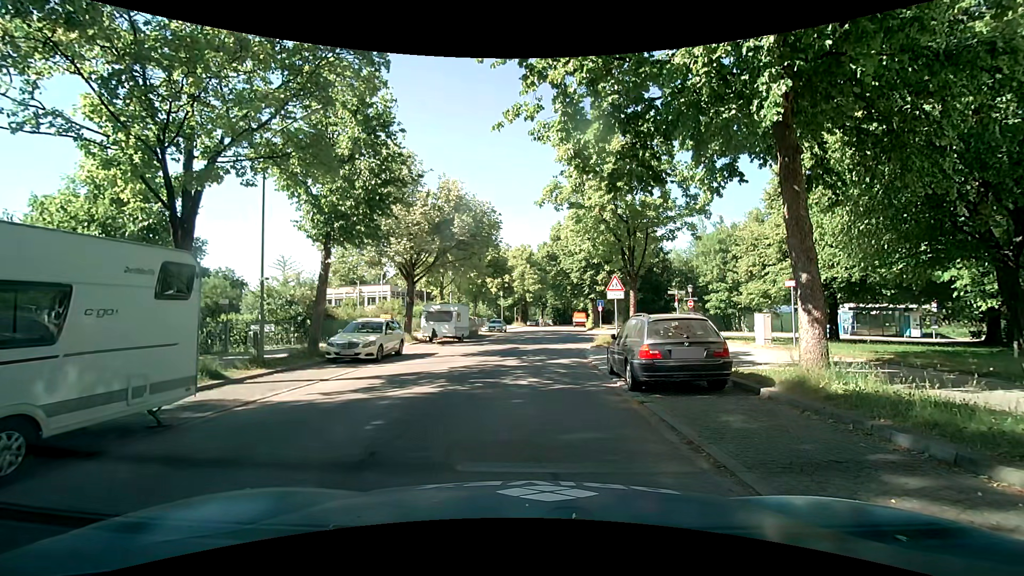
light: Day
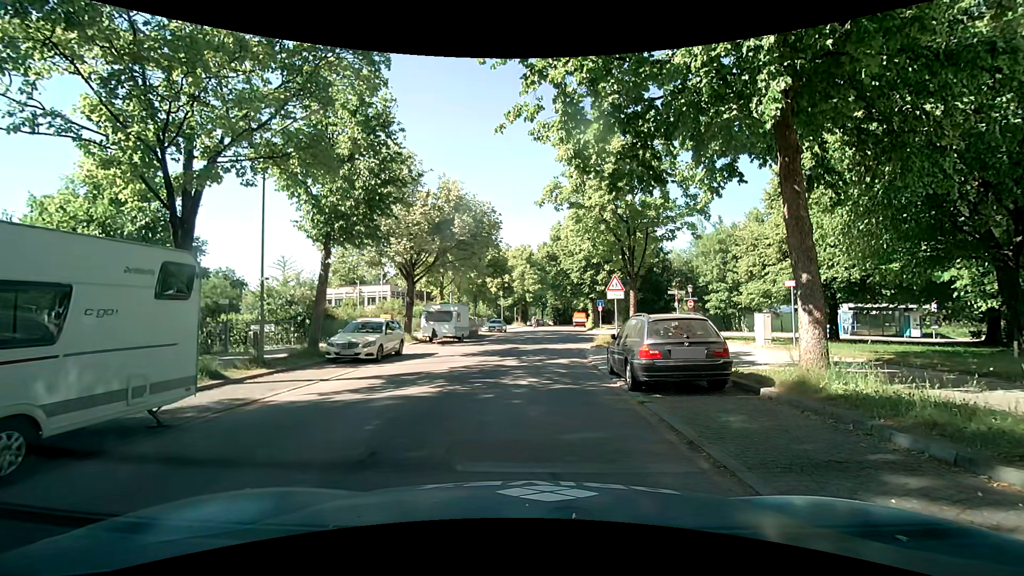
(0.0, 0.0) m; 0°
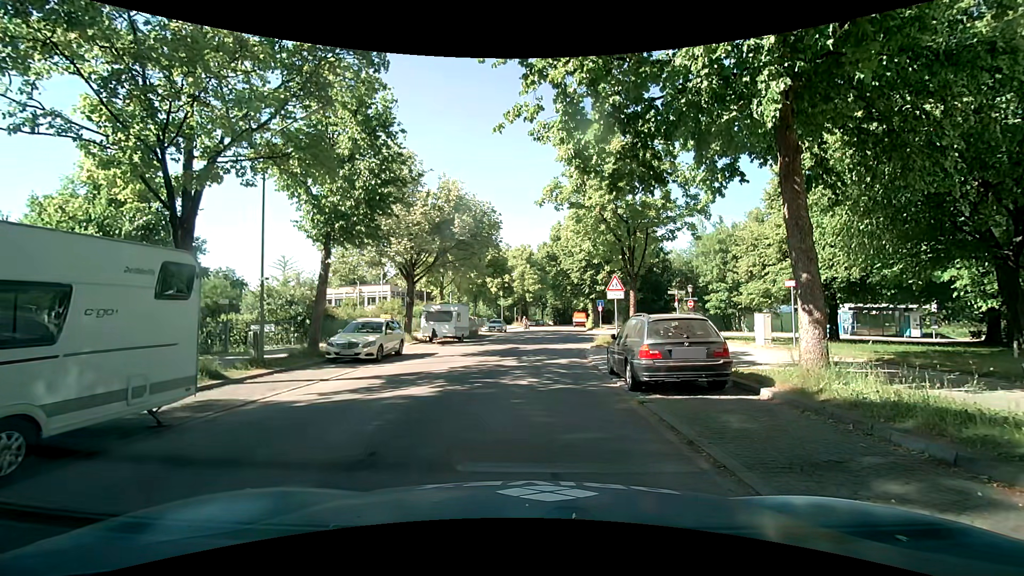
(0.0, 0.0) m; 0°
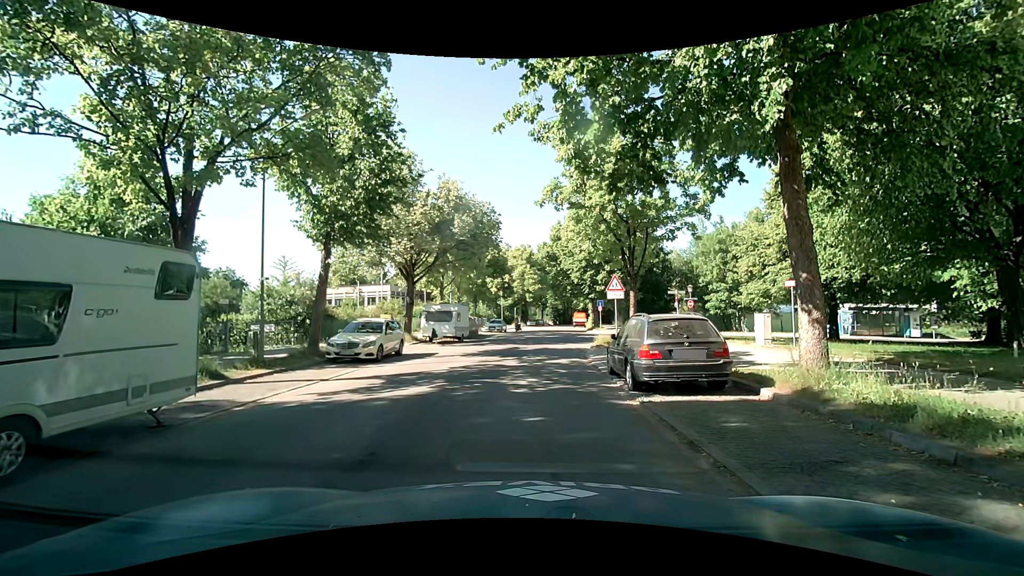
(0.0, 0.0) m; 0°
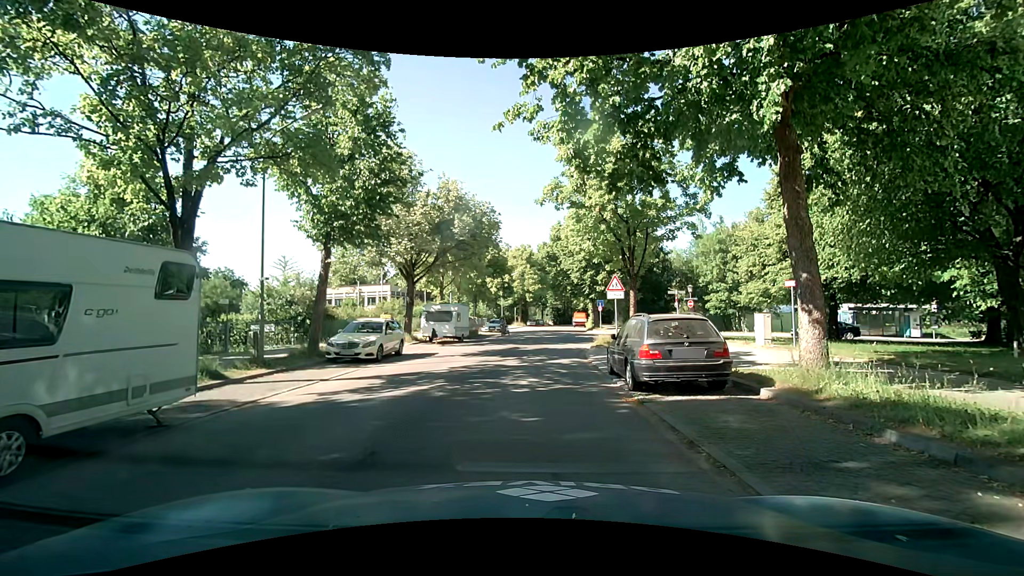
(0.0, 0.0) m; 0°
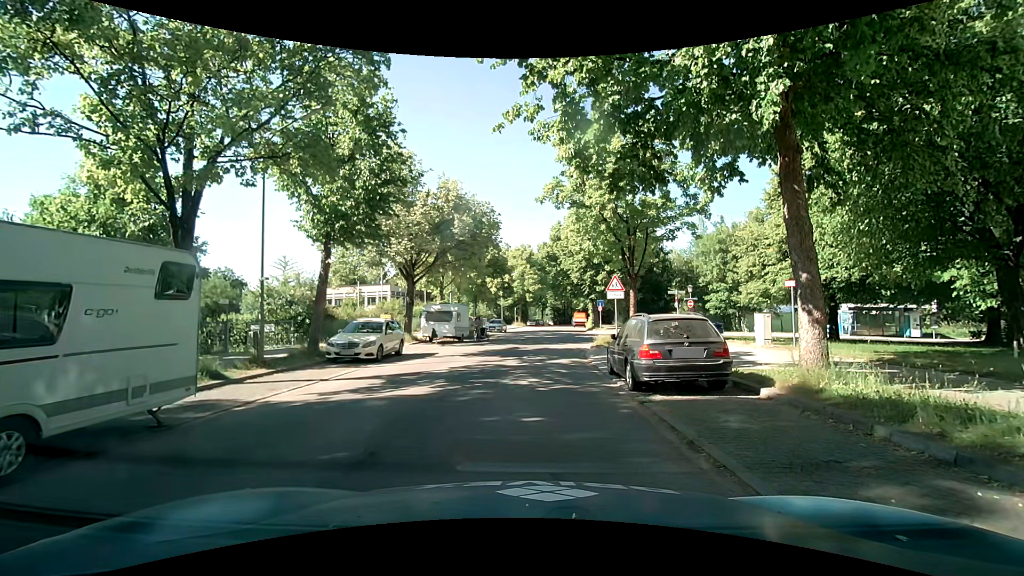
(0.0, 0.0) m; 0°
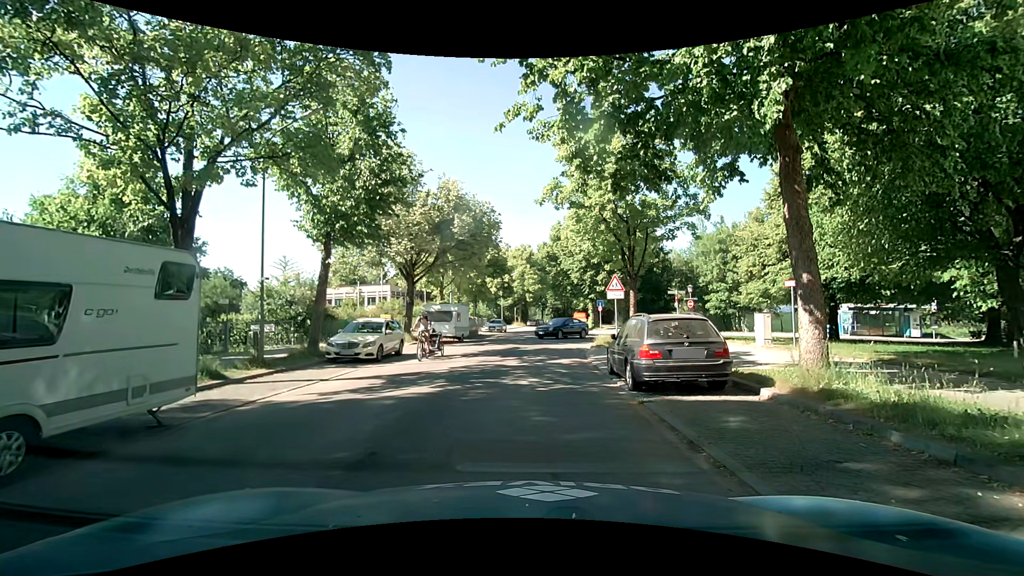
(0.0, 0.0) m; 0°
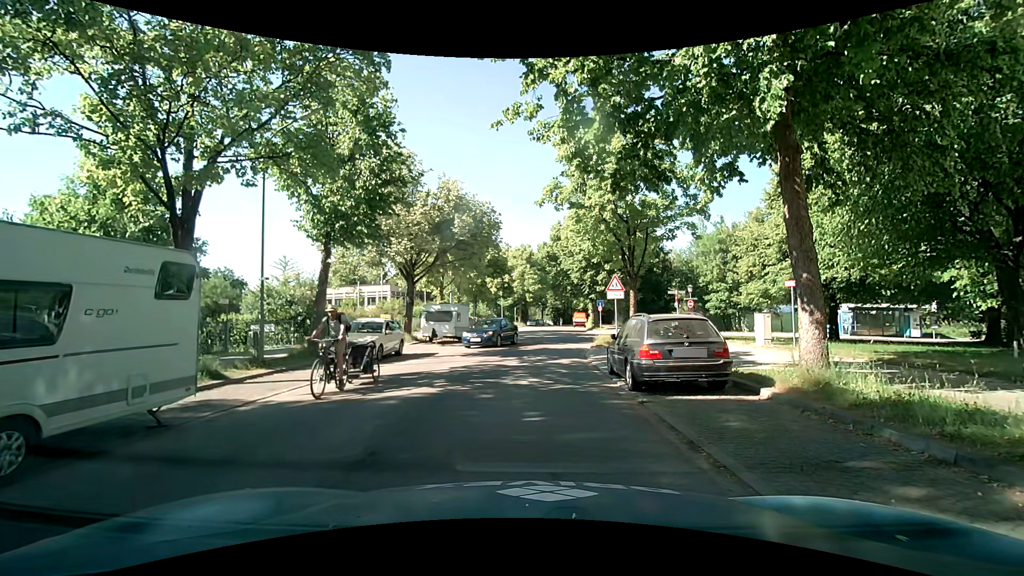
(0.0, 0.0) m; 0°
